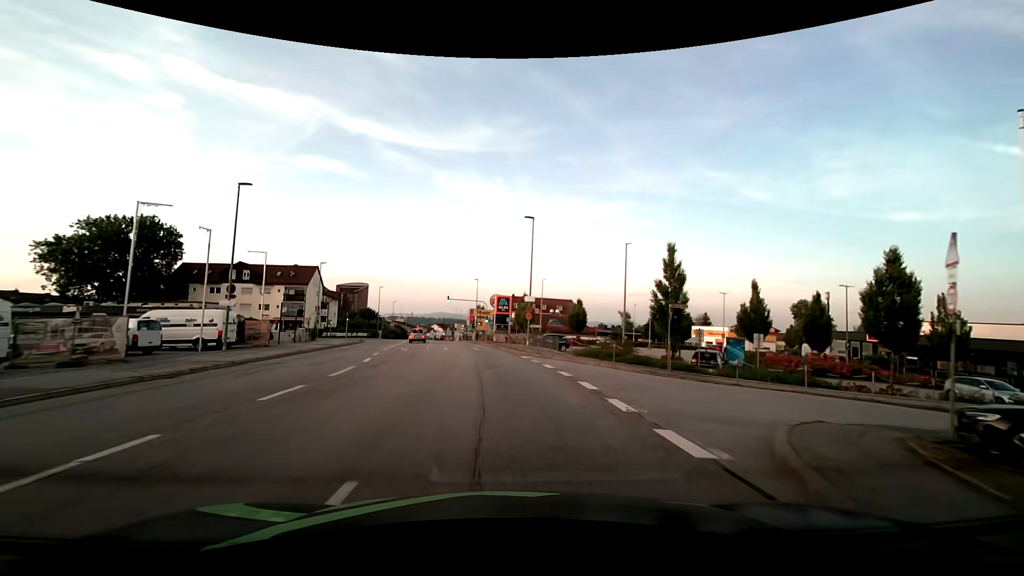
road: tertiary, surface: asphalt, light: Day
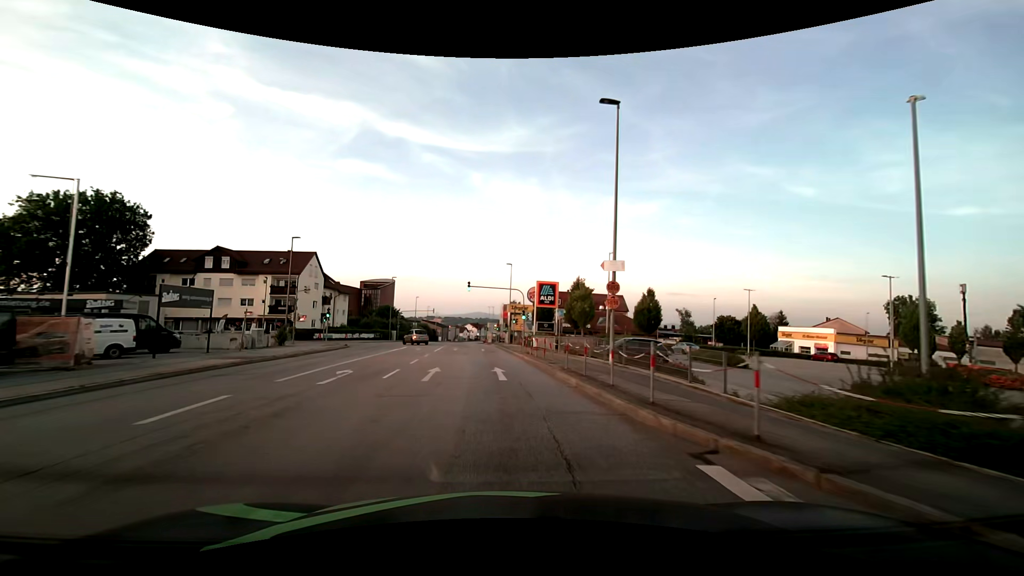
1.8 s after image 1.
(-0.7, +19.9) m; -4°
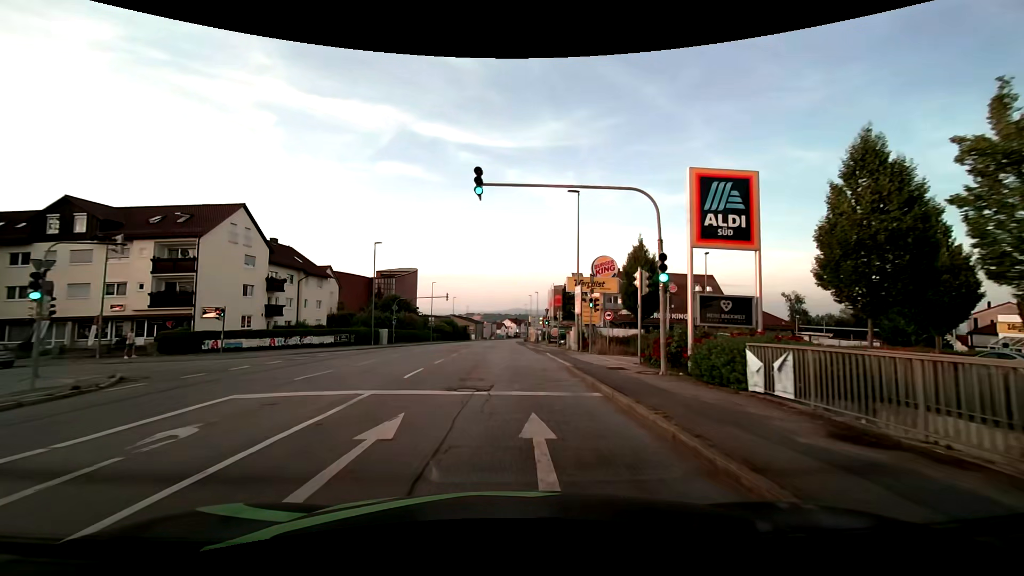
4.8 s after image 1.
(-1.5, +32.2) m; -5°
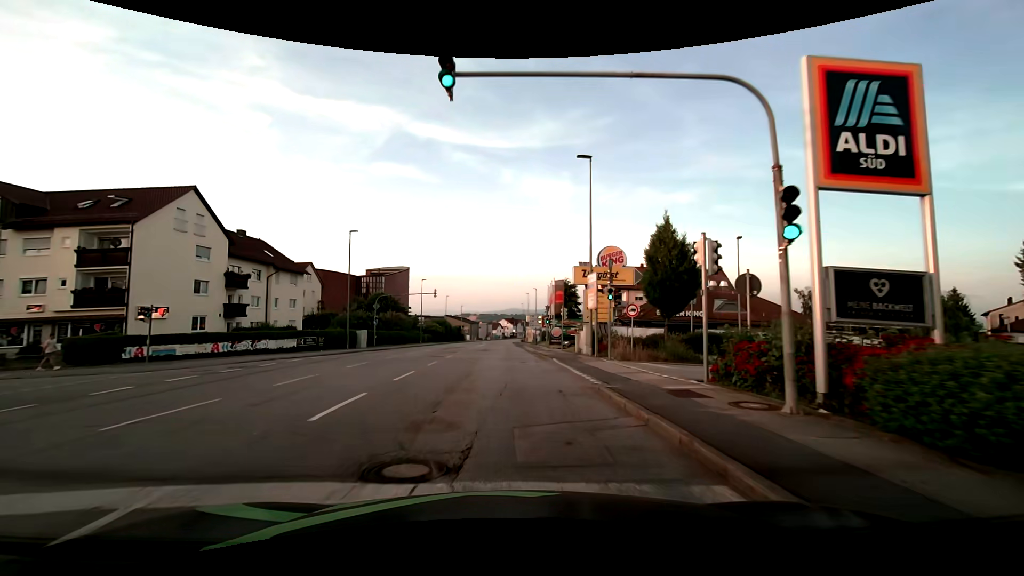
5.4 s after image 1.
(0.0, +6.5) m; 0°
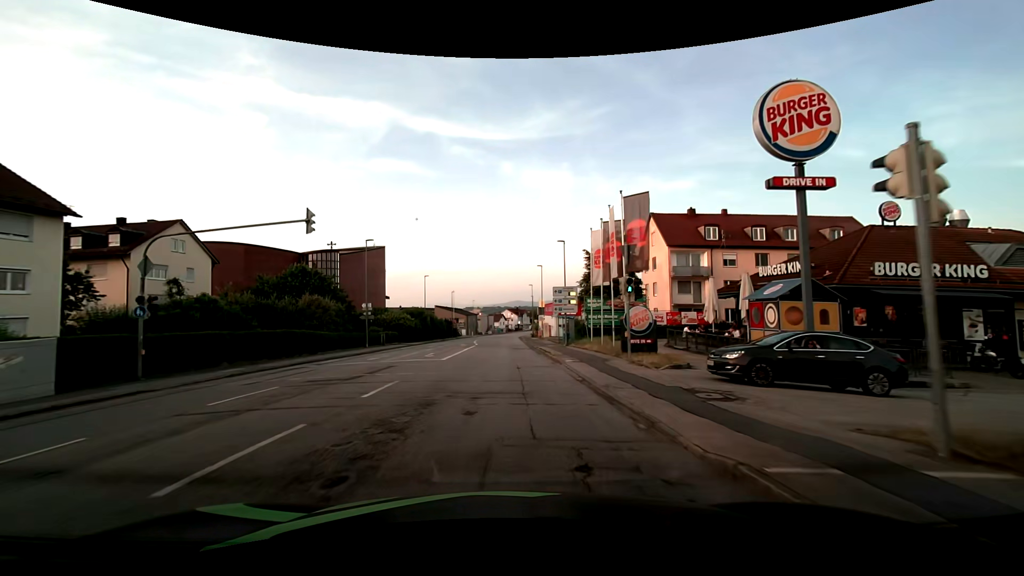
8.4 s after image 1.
(+0.5, +33.1) m; +1°
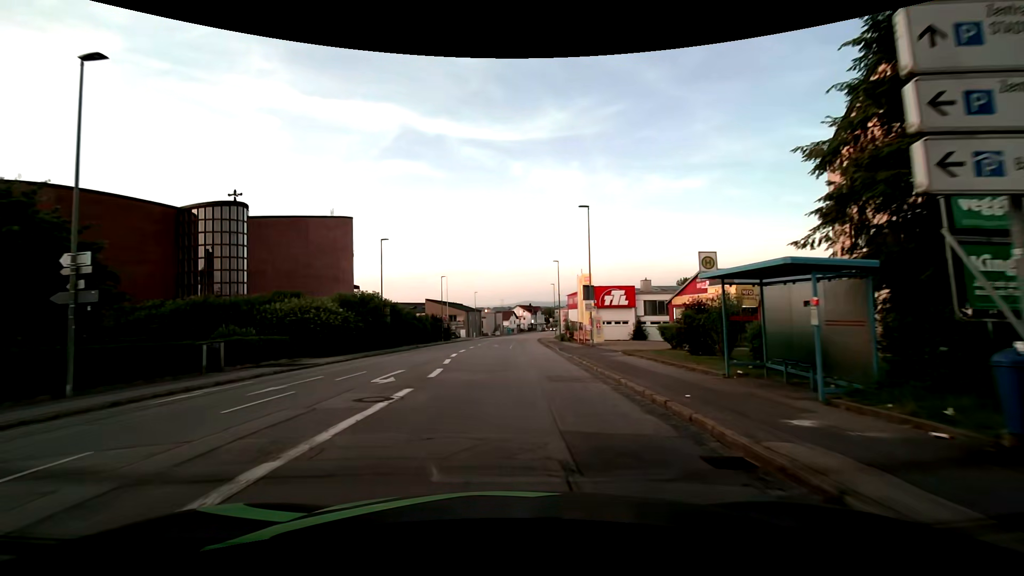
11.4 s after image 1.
(-0.4, +33.4) m; -1°
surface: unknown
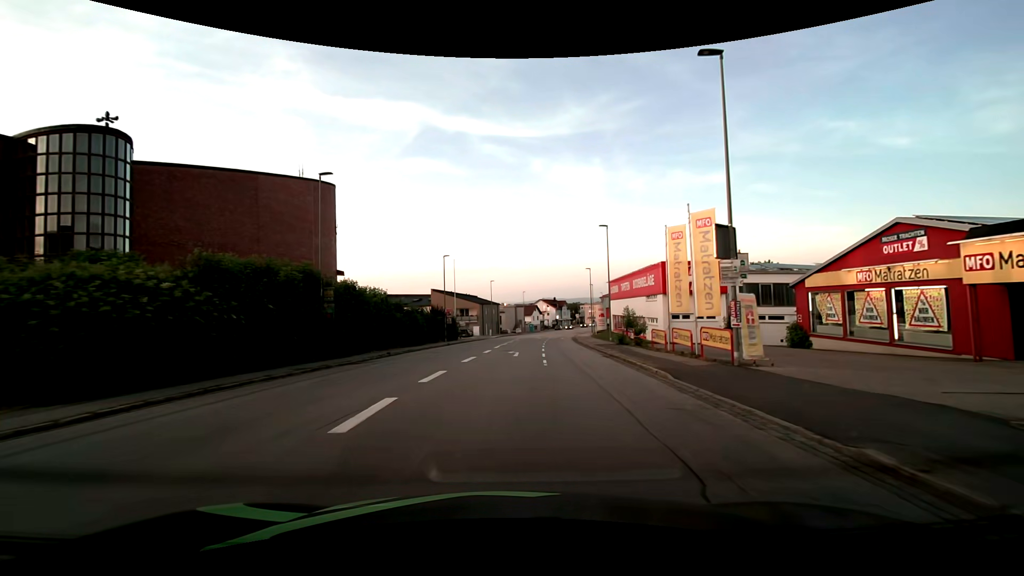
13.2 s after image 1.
(-0.3, +20.1) m; -3°
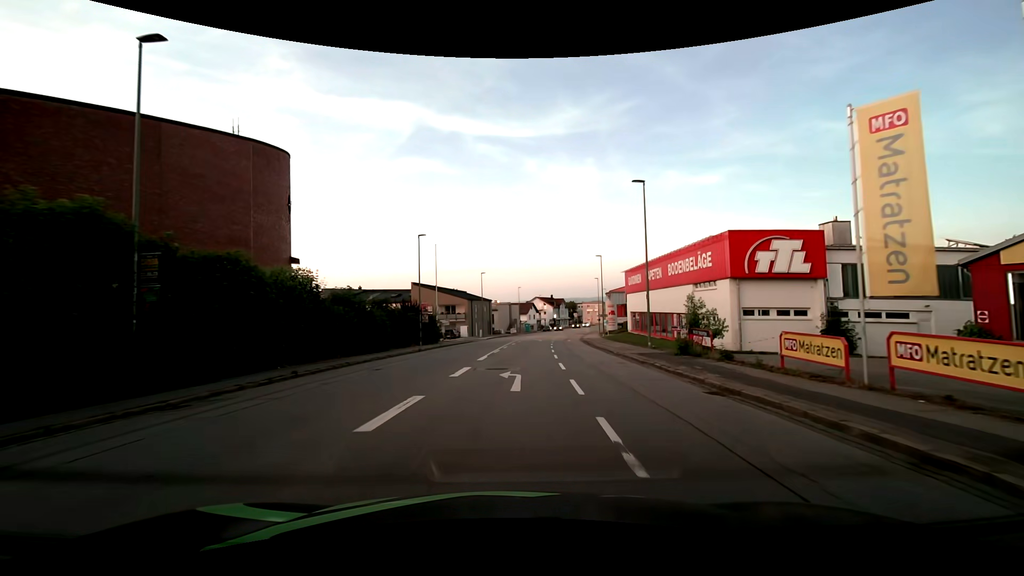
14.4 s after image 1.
(+0.1, +13.4) m; +1°
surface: asphalt
(0, +10) (+1, +20) (+1, +30) (+2, +40) (+3, +50) (+4, +60) (+6, +70) (+7, +80) (+9, +89) (+11, +99) m
